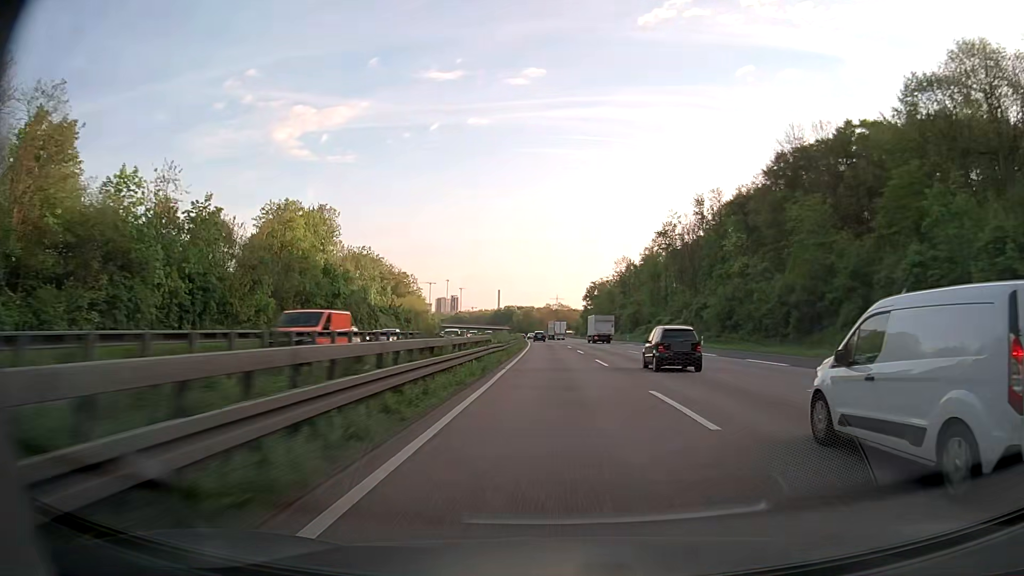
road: motorway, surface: asphalt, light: Day
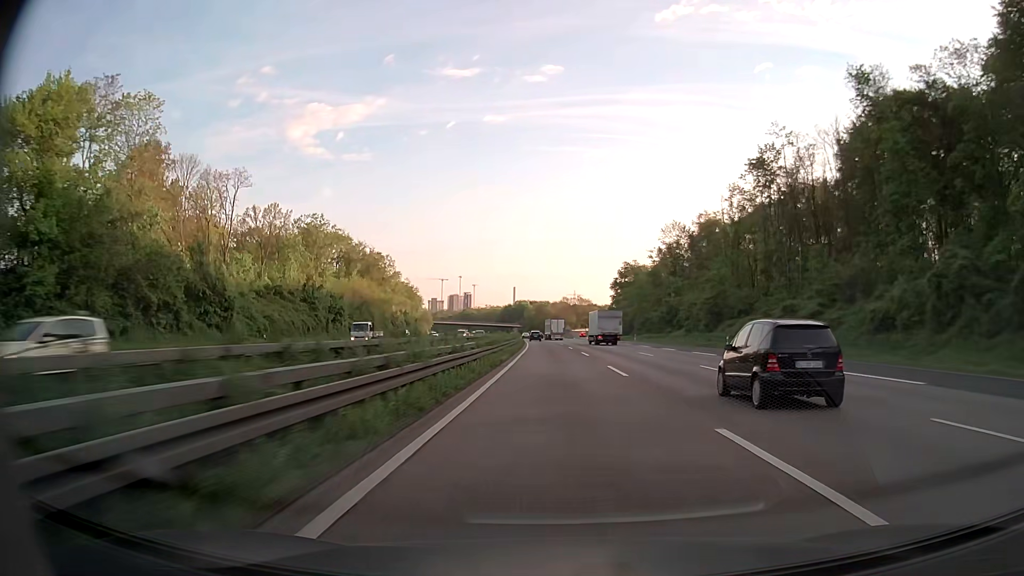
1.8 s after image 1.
(-0.8, +59.1) m; -2°
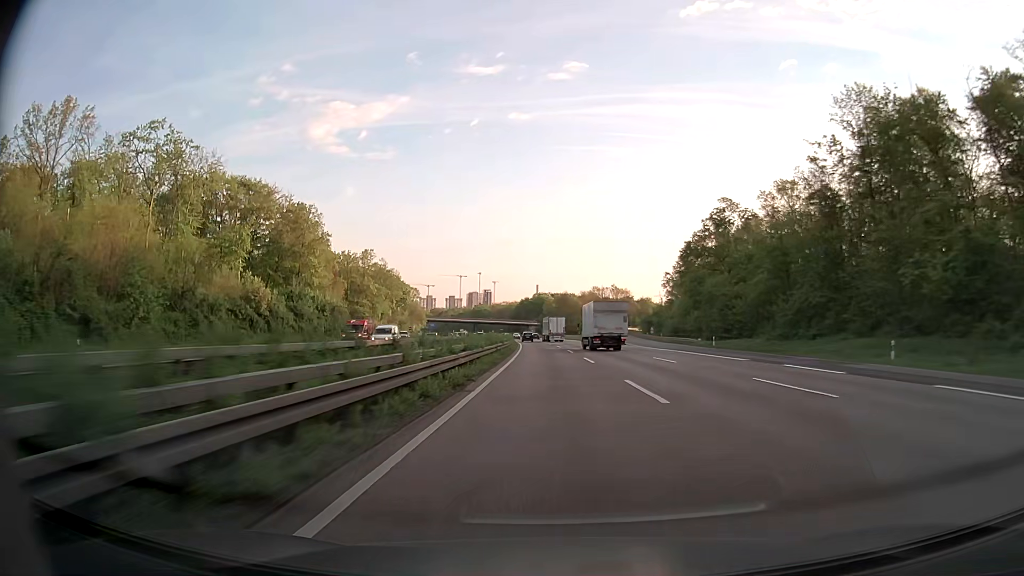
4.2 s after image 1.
(-1.2, +78.0) m; -2°
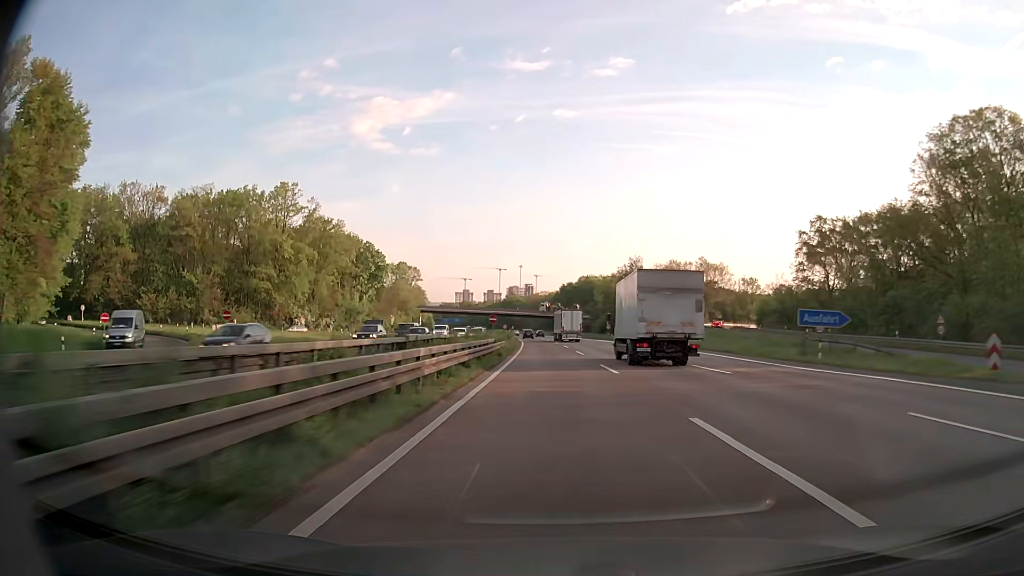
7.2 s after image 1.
(-3.0, +96.4) m; -3°
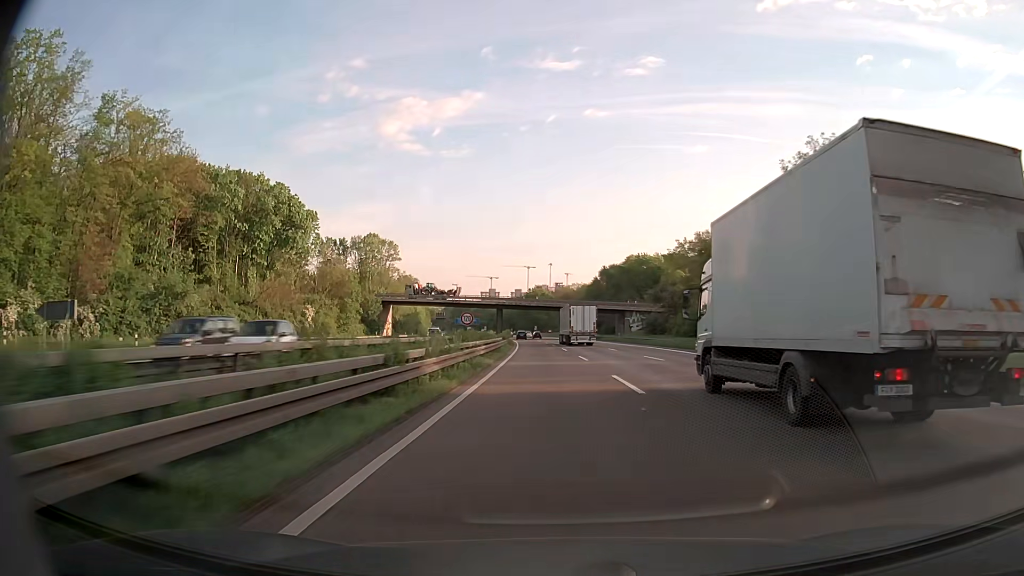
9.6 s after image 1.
(-1.9, +76.5) m; -3°
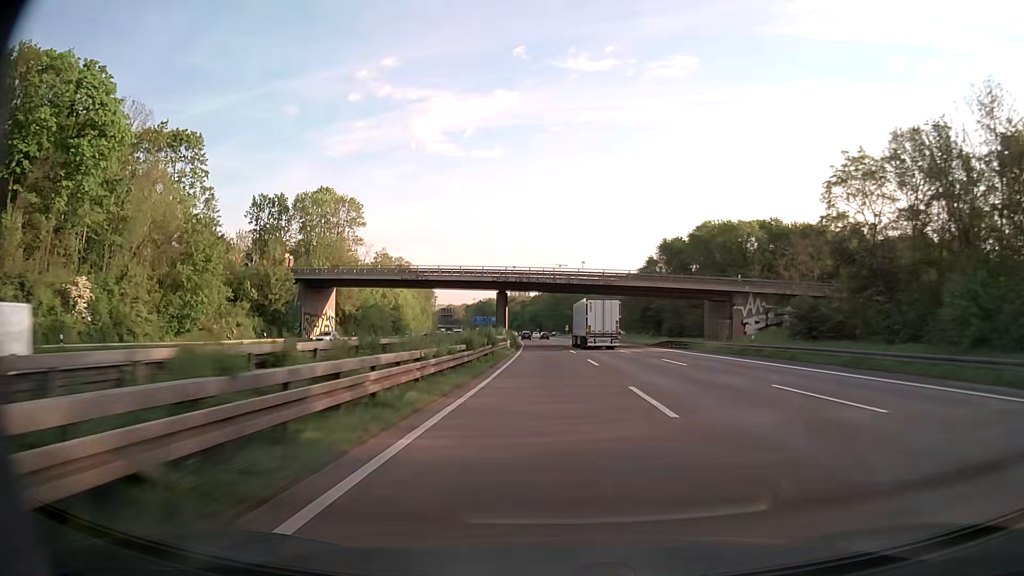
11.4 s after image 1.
(-1.4, +57.0) m; -3°
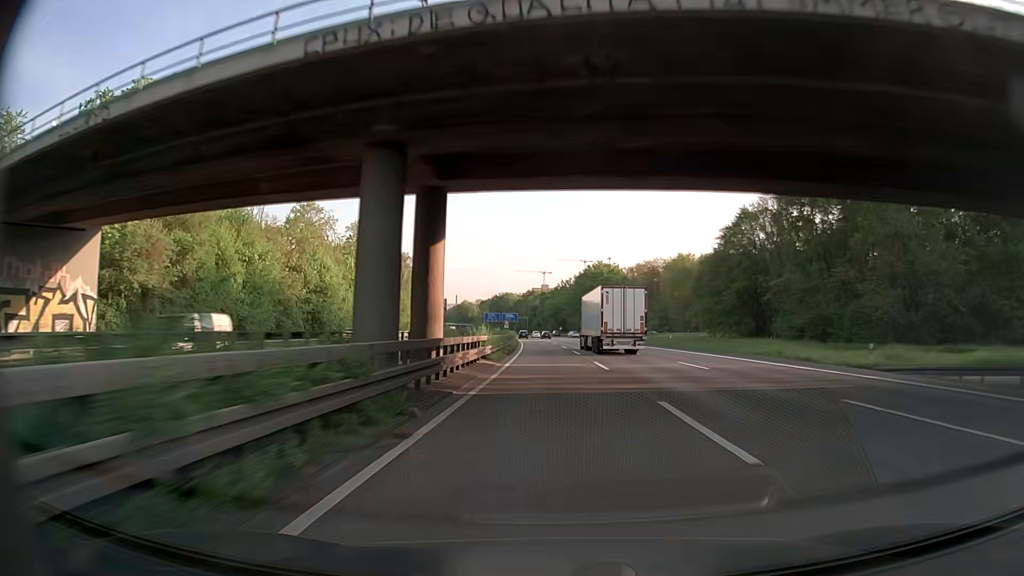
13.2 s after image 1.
(-0.8, +56.7) m; -2°
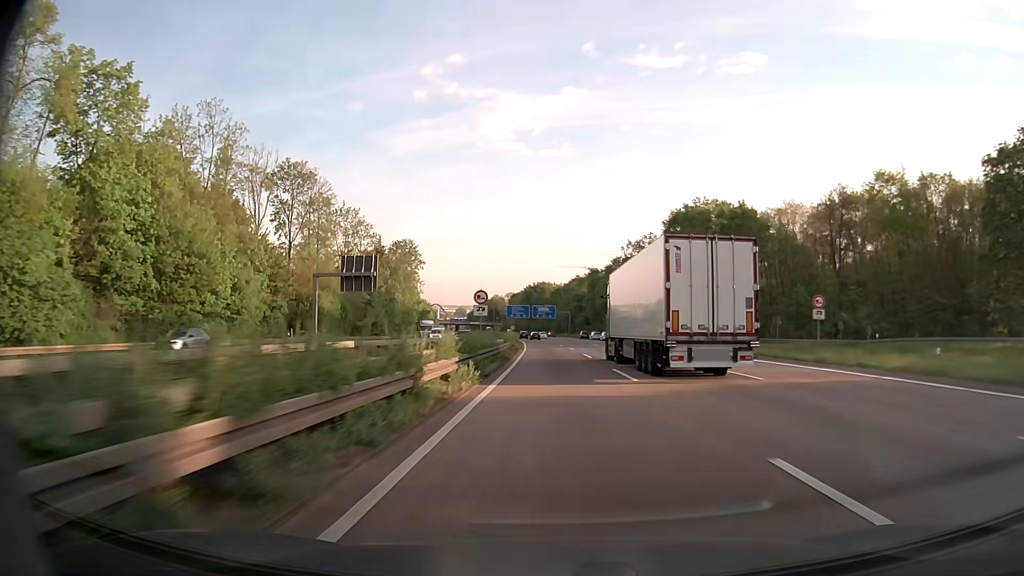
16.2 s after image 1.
(-3.3, +93.7) m; -4°
(0, +10) (0, +20) (0, +30) (0, +40) (-1, +50) (-1, +60) (-2, +70) (-2, +80) (-3, +90) (-3, +100) m
